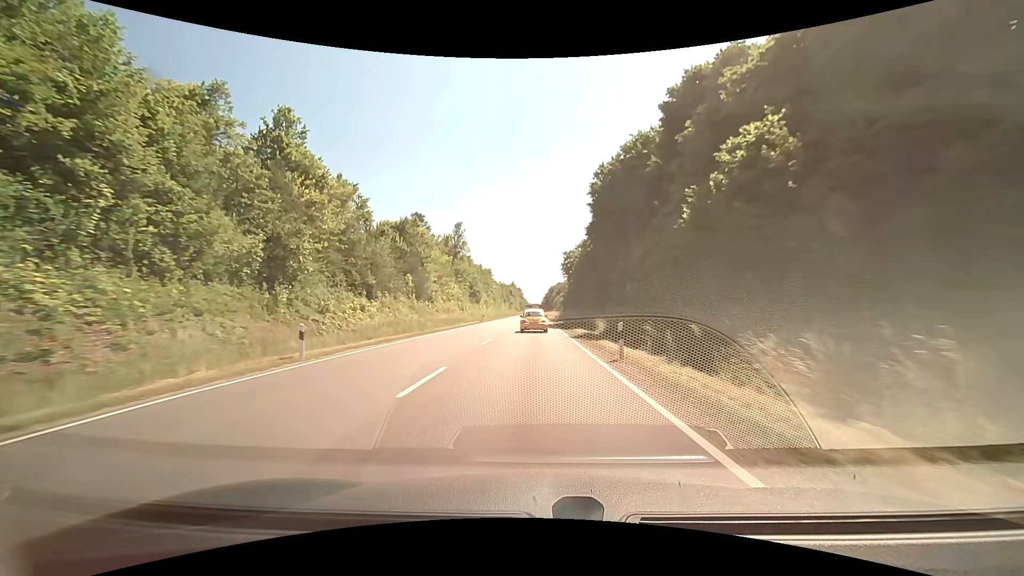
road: primary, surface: asphalt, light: Day
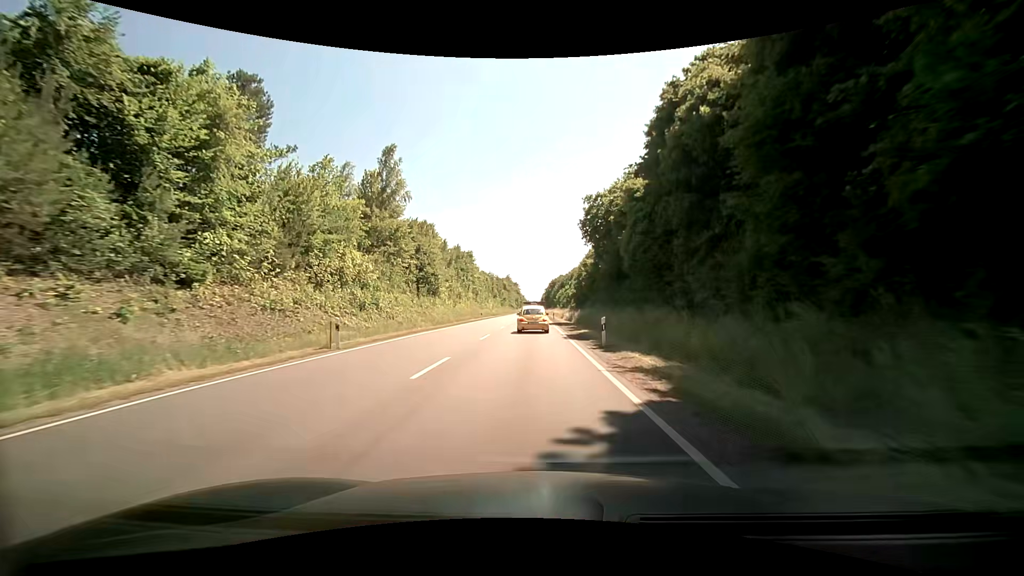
(+0.4, +46.8) m; 0°
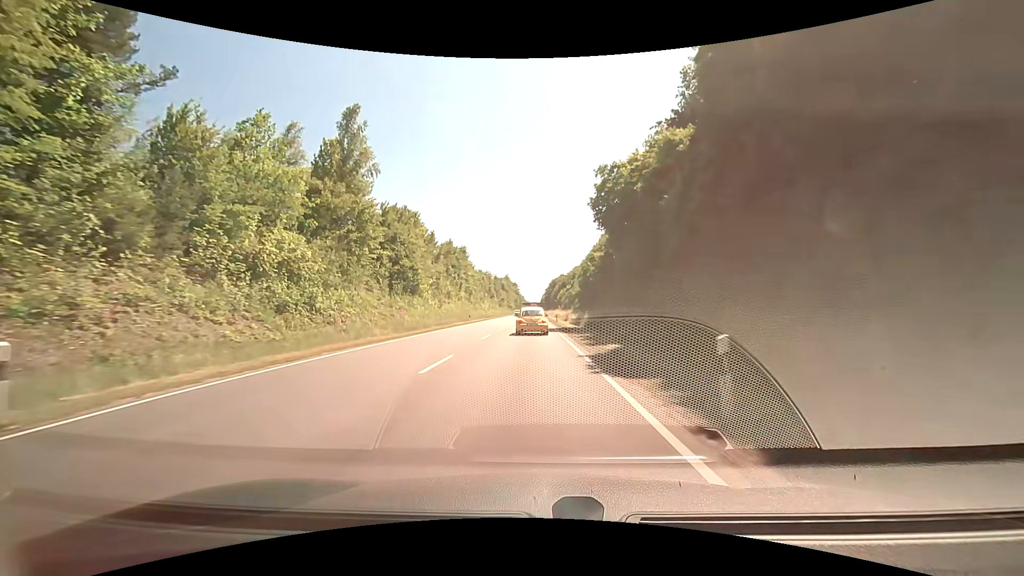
(0.0, +11.2) m; 0°
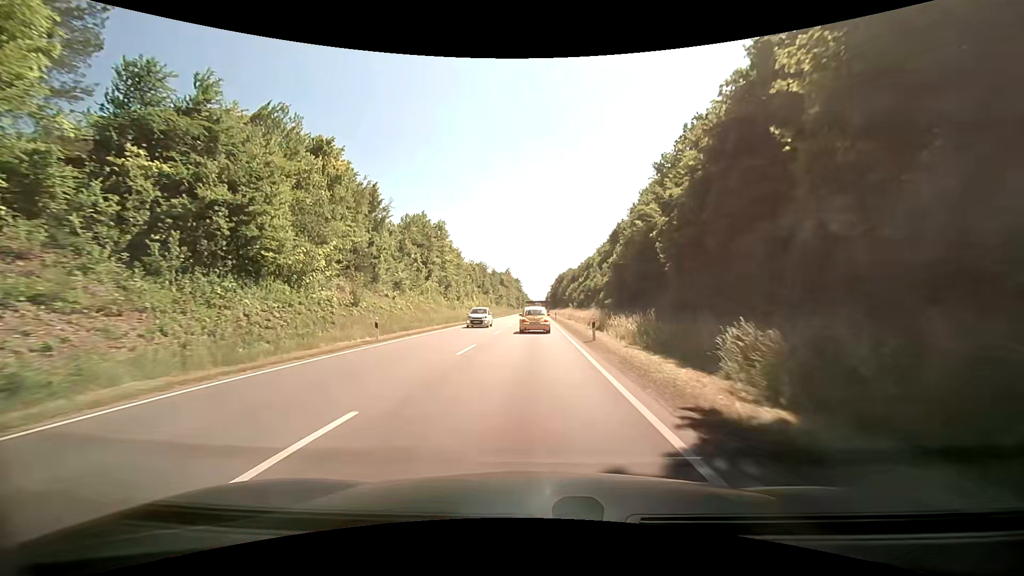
(0.0, +32.2) m; -1°
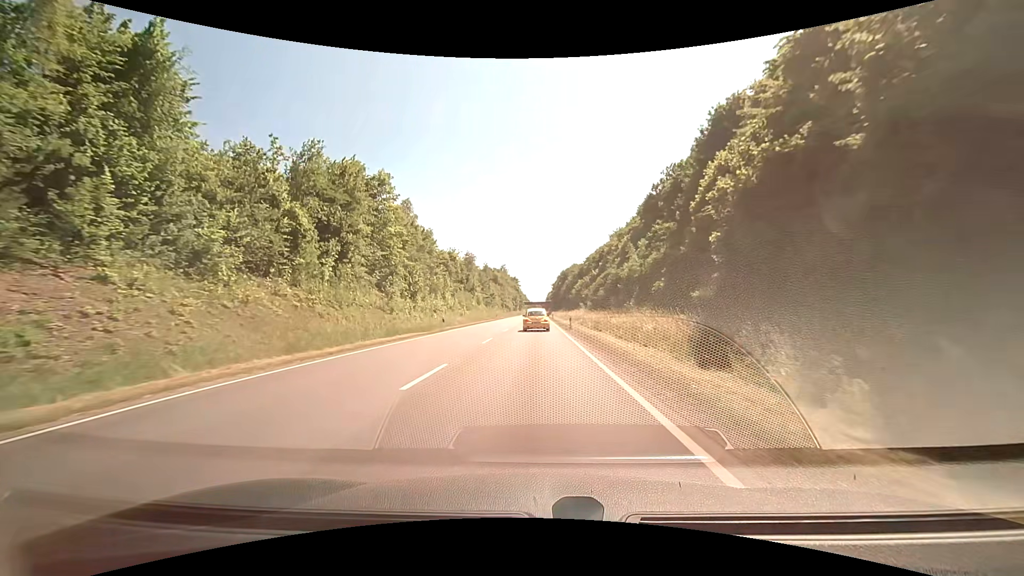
(0.0, +30.6) m; 0°
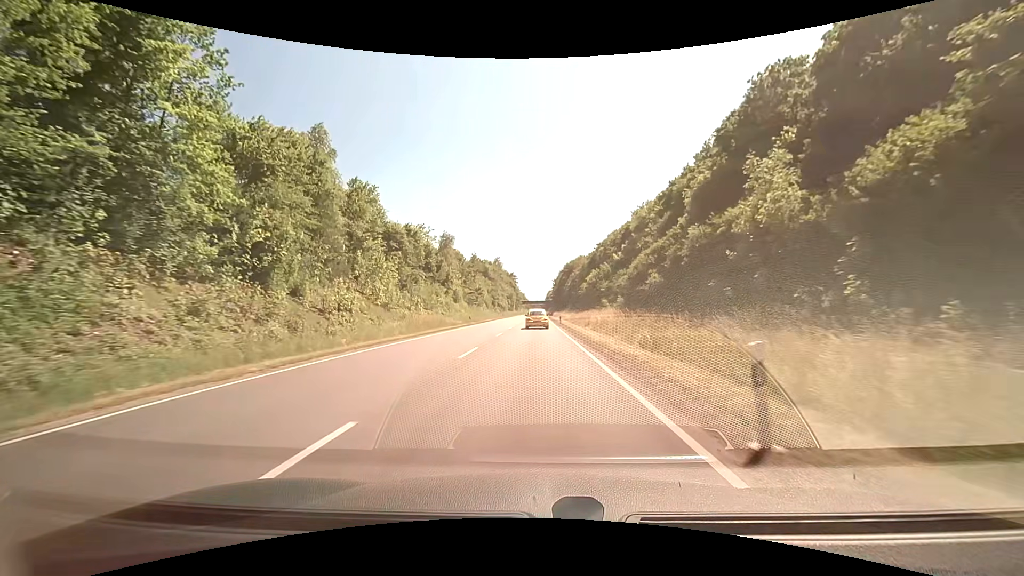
(+0.1, +30.8) m; 0°
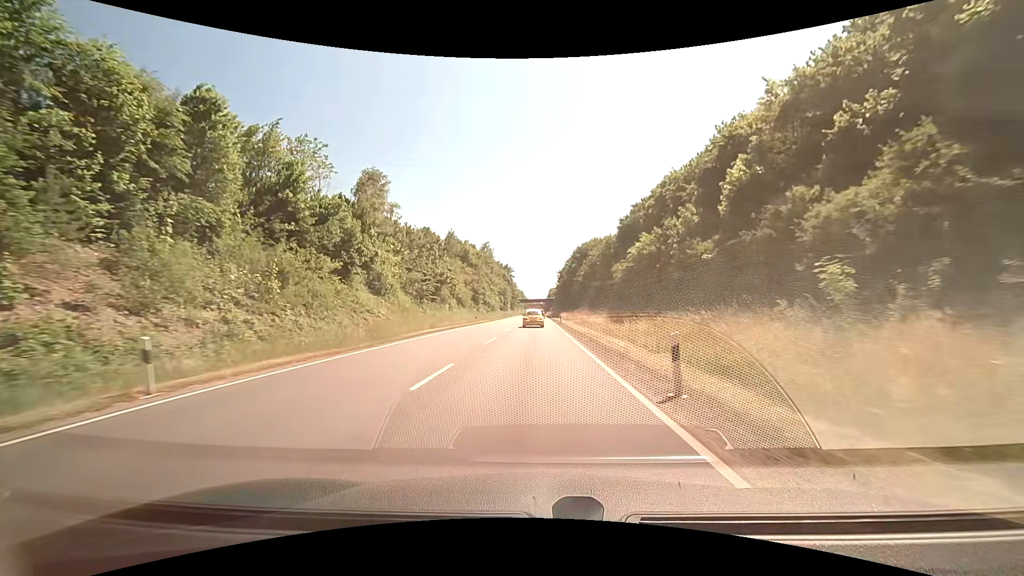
(-0.3, +42.4) m; 0°
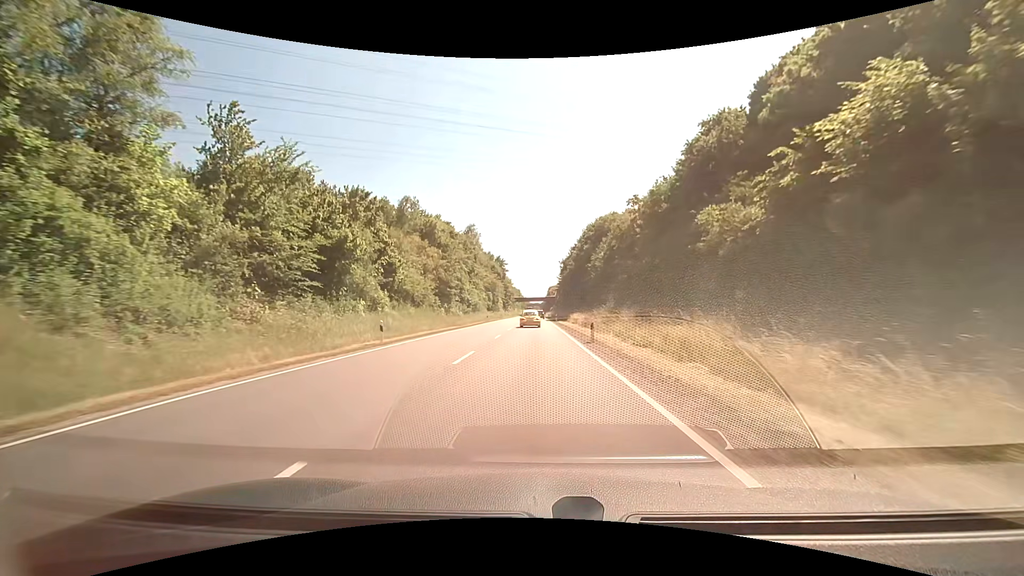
(0.0, +32.5) m; 0°
(0, +10) (0, +20) (0, +30) (0, +40) (0, +50) (0, +60) (+1, +70) (+1, +80) (+1, +90) (+1, +100) m
